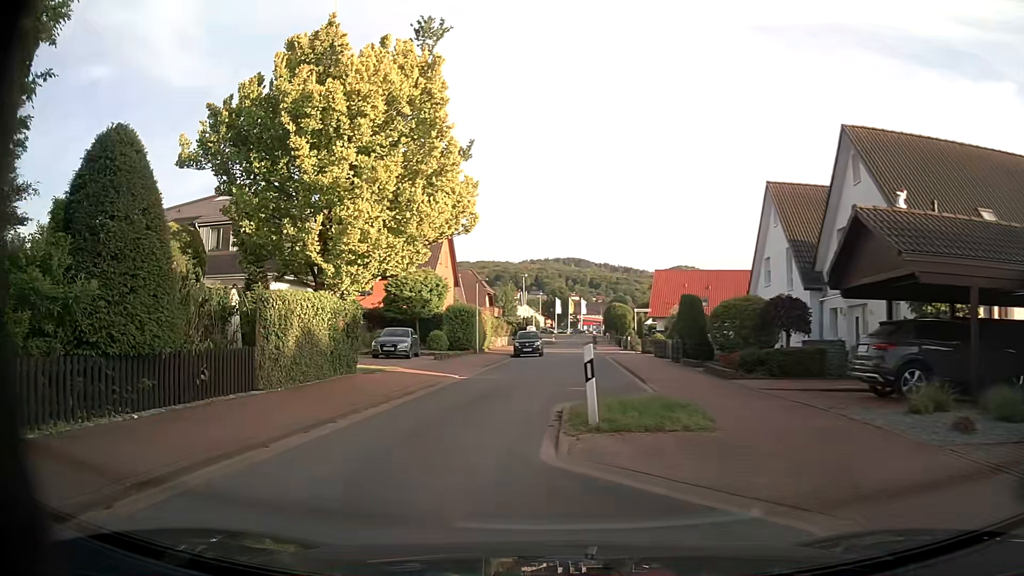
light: Day
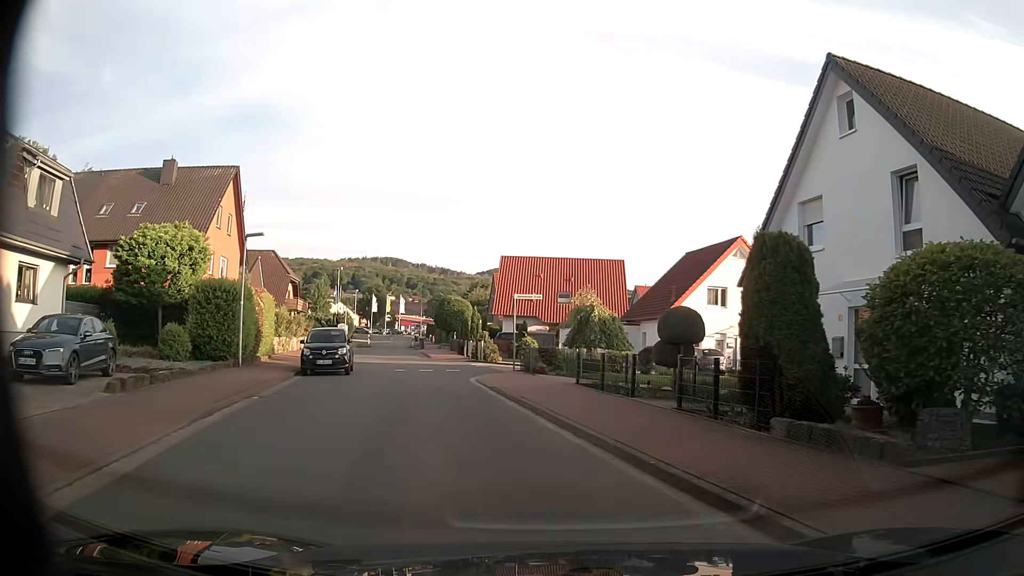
(-0.3, +17.7) m; +17°
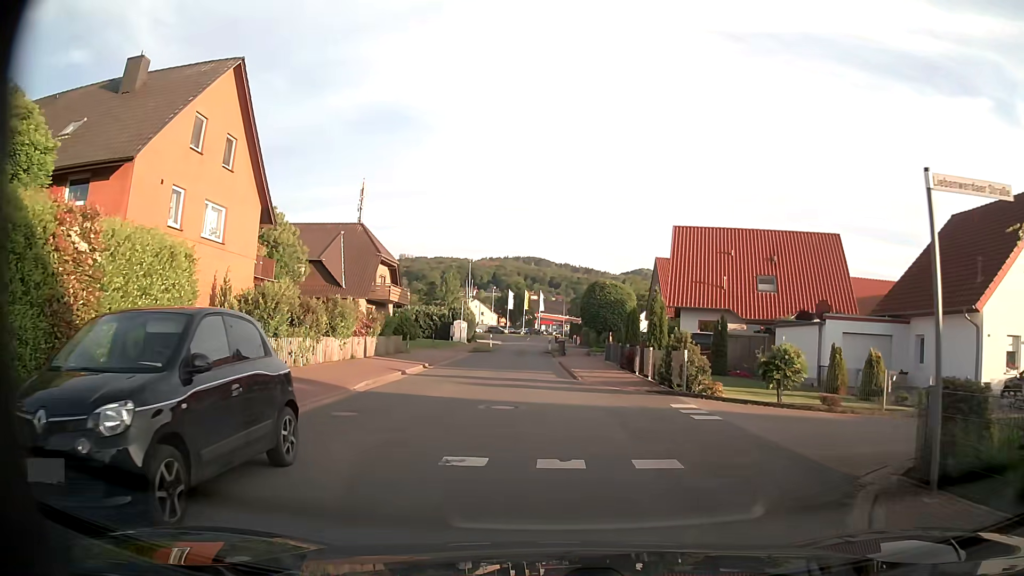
(-3.0, +18.0) m; -13°
